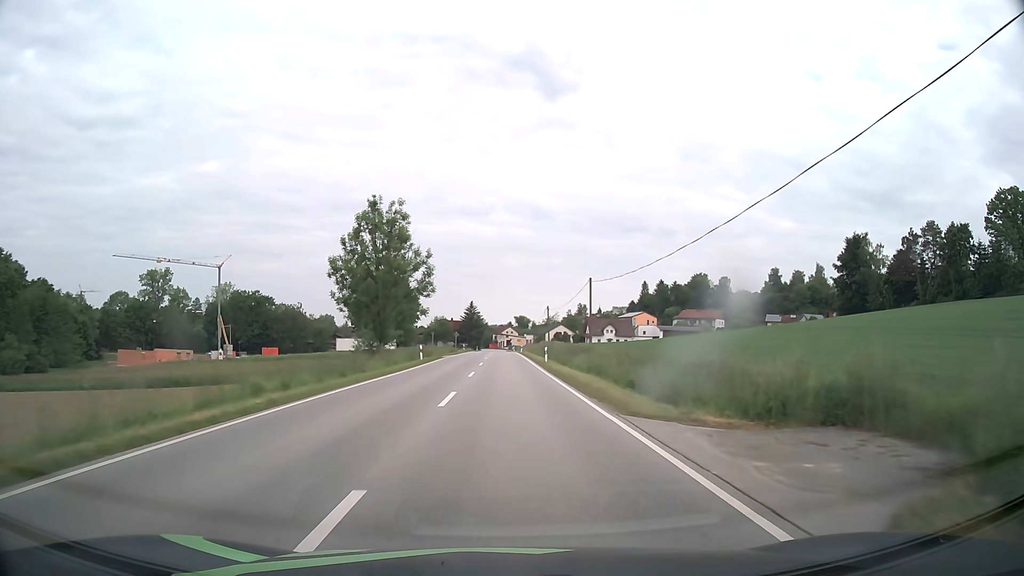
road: secondary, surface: asphalt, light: Day
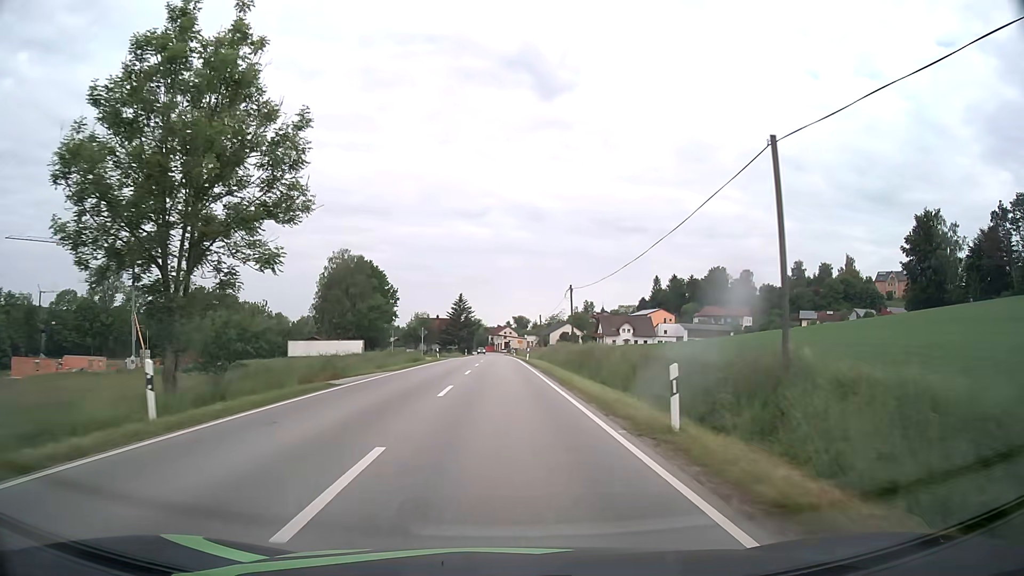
(+0.1, +33.4) m; 0°
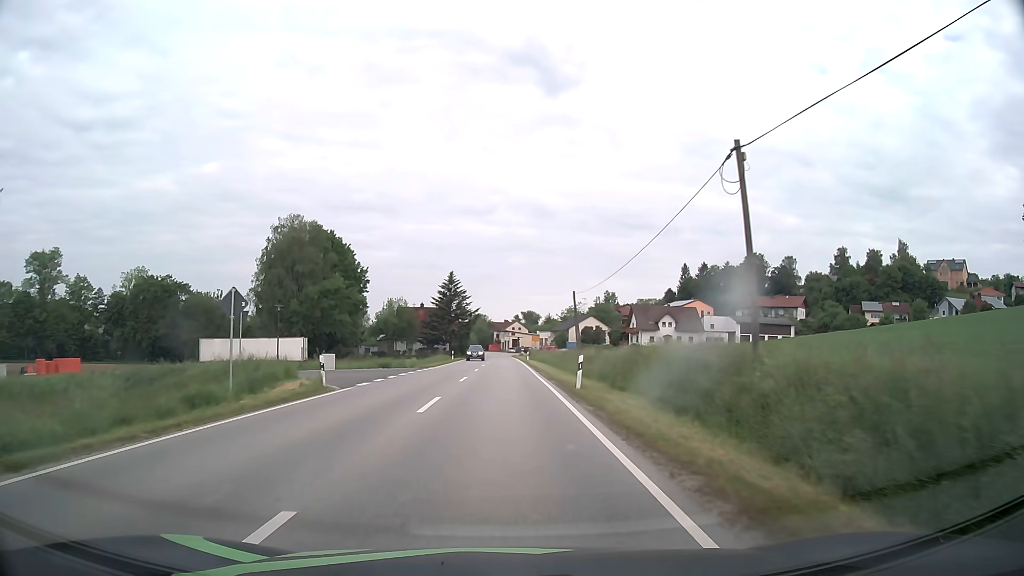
(0.0, +39.1) m; -1°
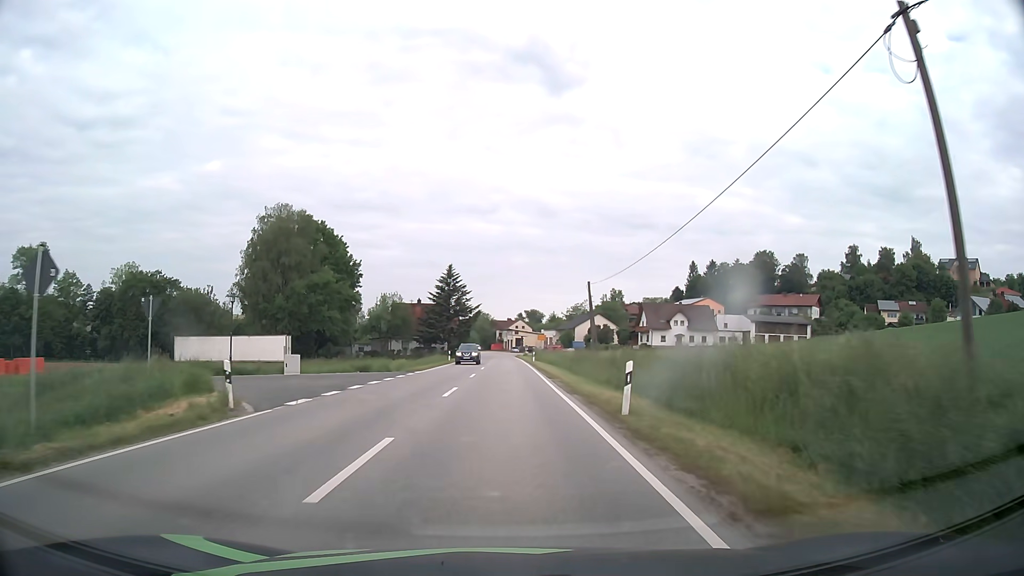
(0.0, +7.7) m; 0°
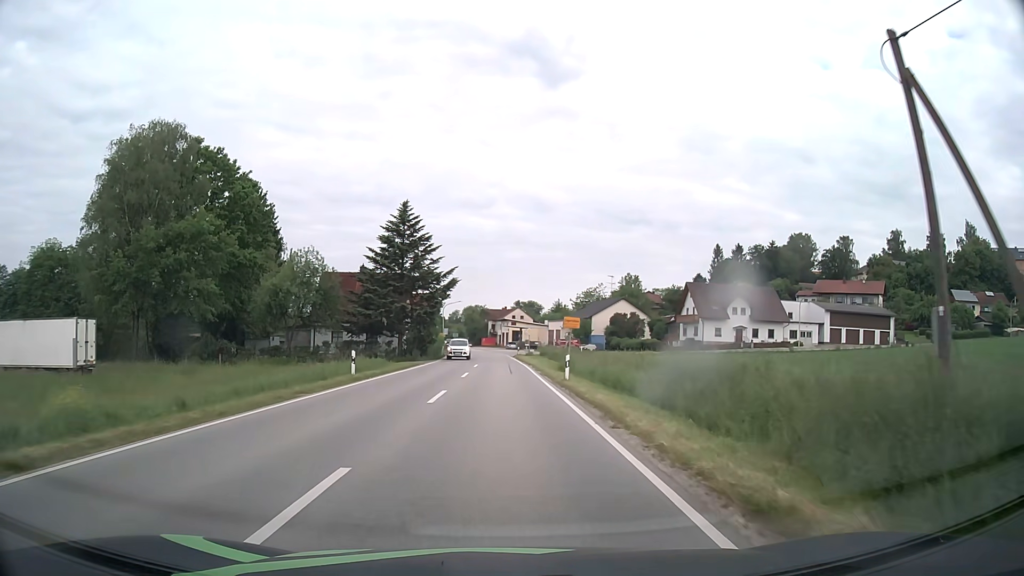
(+0.2, +38.4) m; 0°
